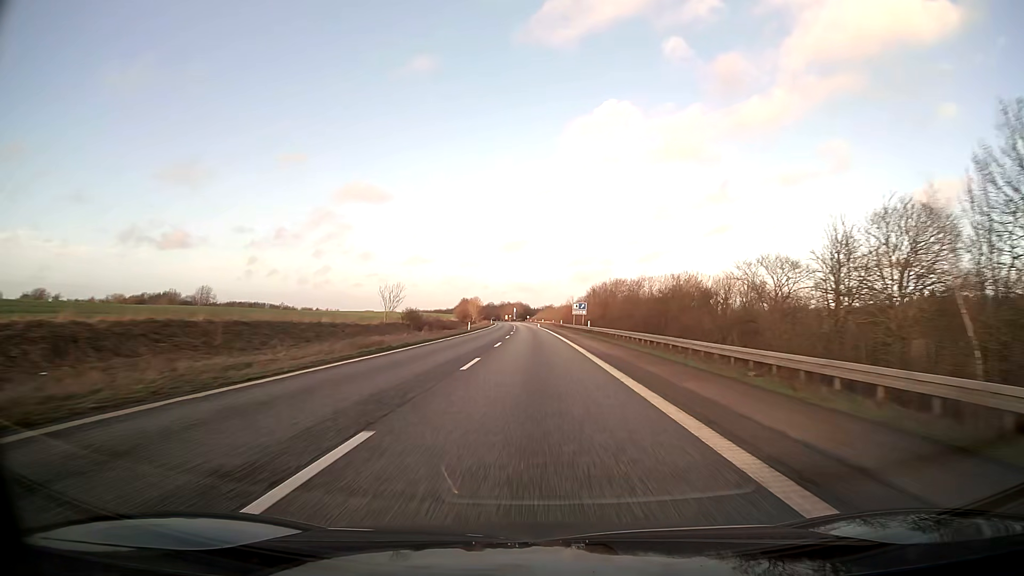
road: motorway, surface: asphalt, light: Day
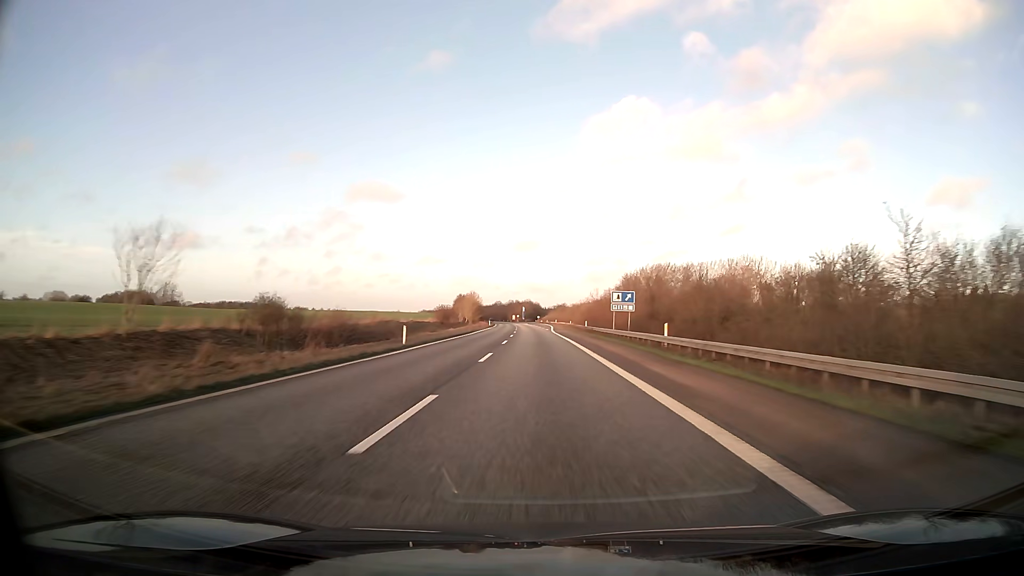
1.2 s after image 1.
(-0.3, +41.2) m; -1°
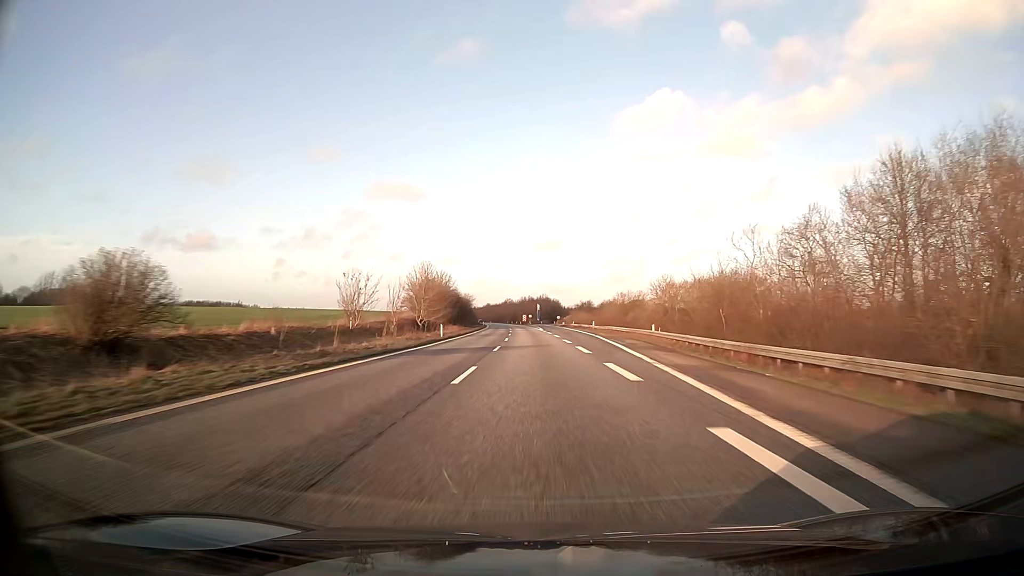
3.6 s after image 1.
(-1.0, +82.6) m; -1°
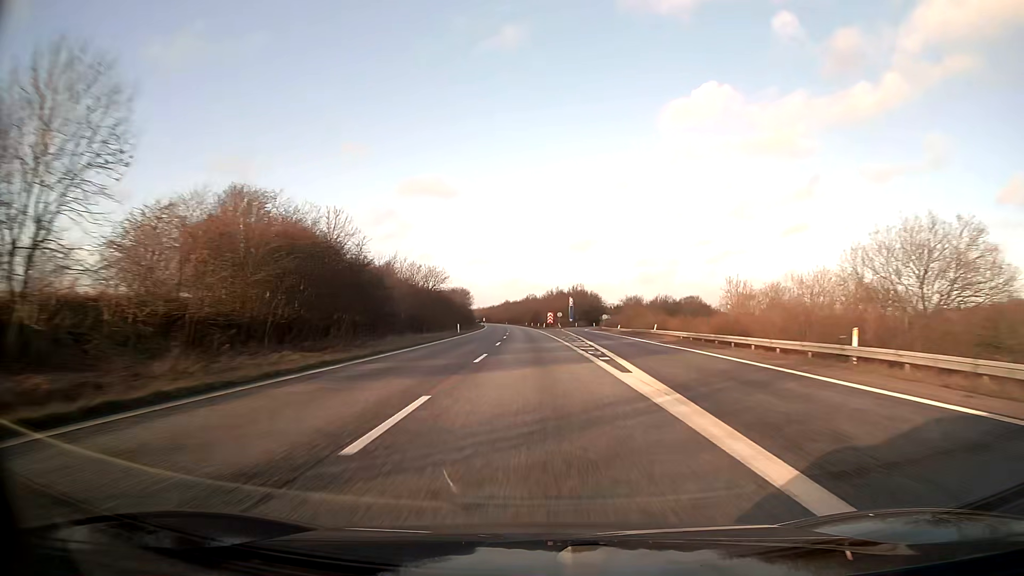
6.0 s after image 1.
(-1.4, +82.6) m; -2°
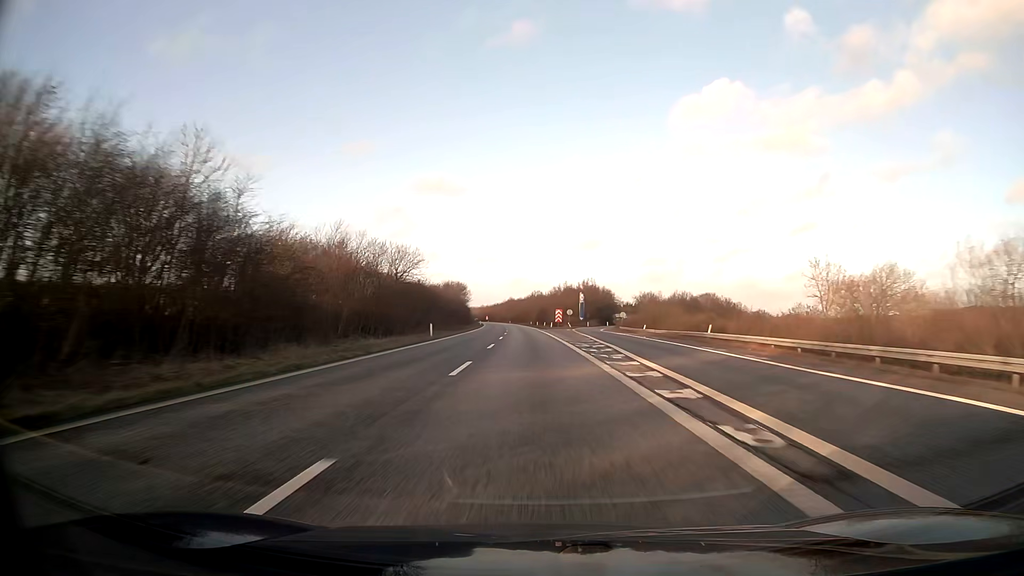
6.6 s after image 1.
(-0.1, +20.6) m; 0°
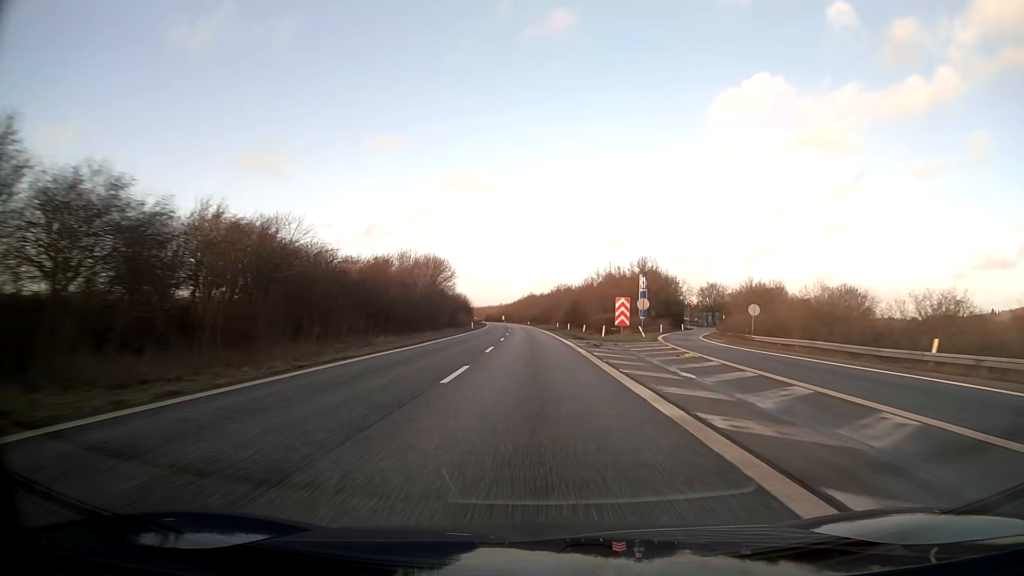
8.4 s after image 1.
(-1.1, +61.9) m; -2°
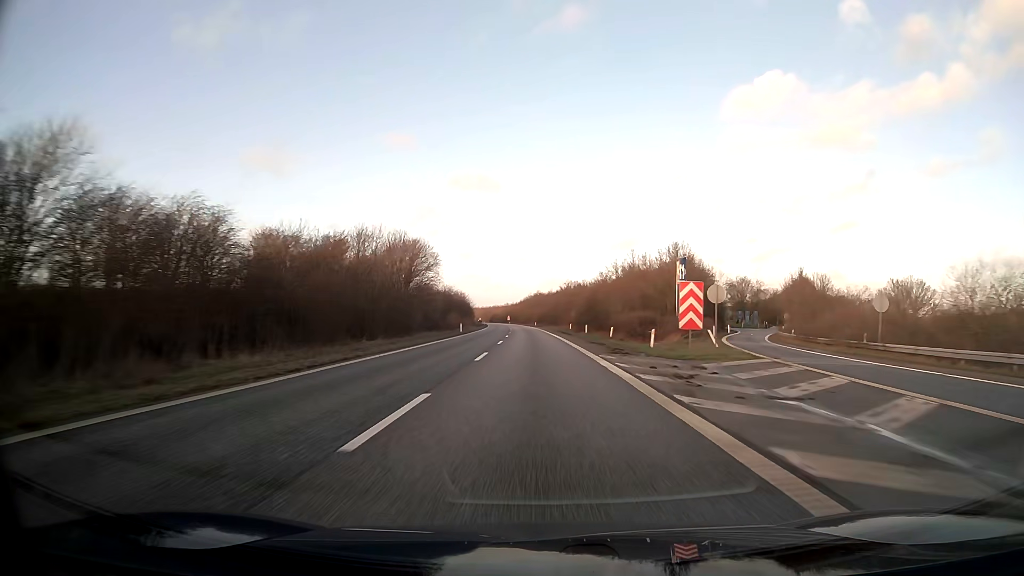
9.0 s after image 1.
(-0.1, +20.7) m; -1°
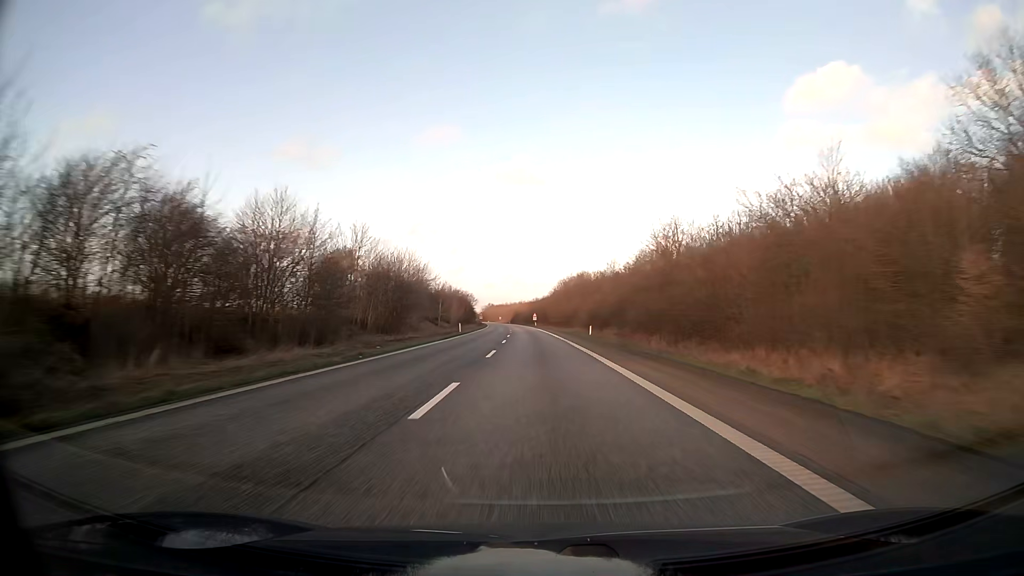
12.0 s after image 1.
(-2.7, +103.1) m; -3°
(0, +10) (0, +20) (0, +30) (0, +40) (-1, +50) (-1, +60) (-1, +70) (-1, +80) (-2, +90) (-2, +100) m
